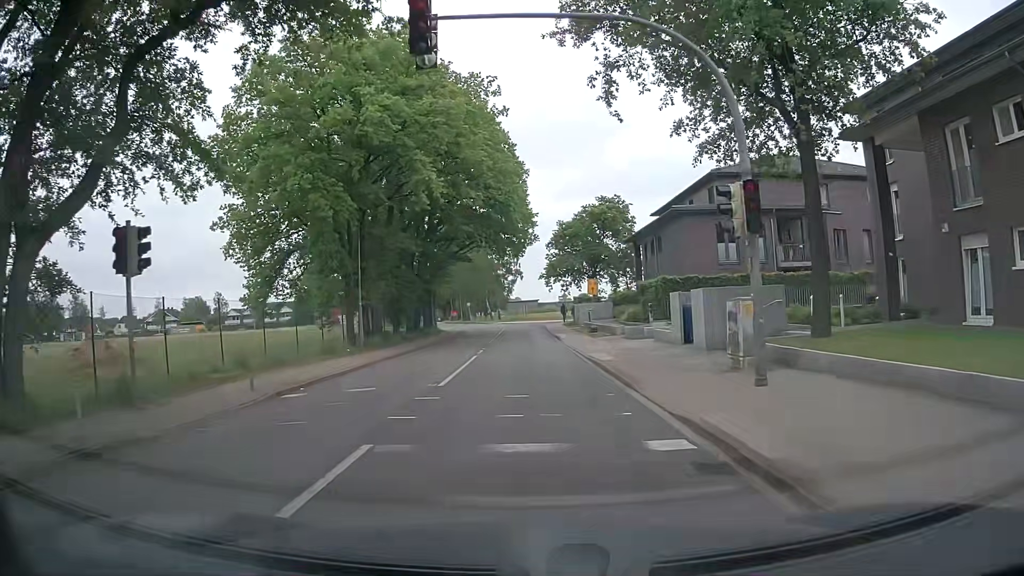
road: unclassified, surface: asphalt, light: Day
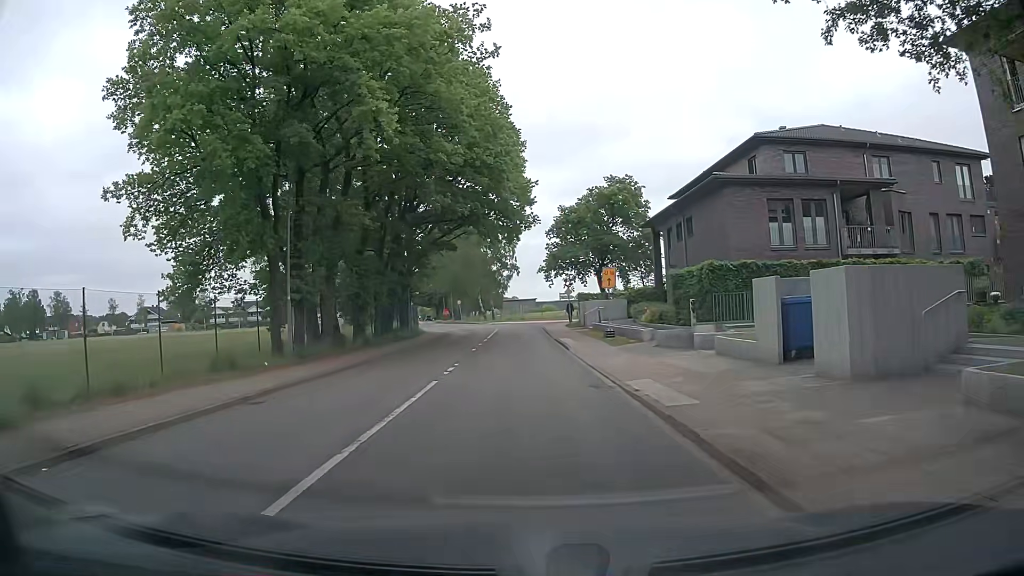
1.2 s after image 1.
(0.0, +9.3) m; 0°
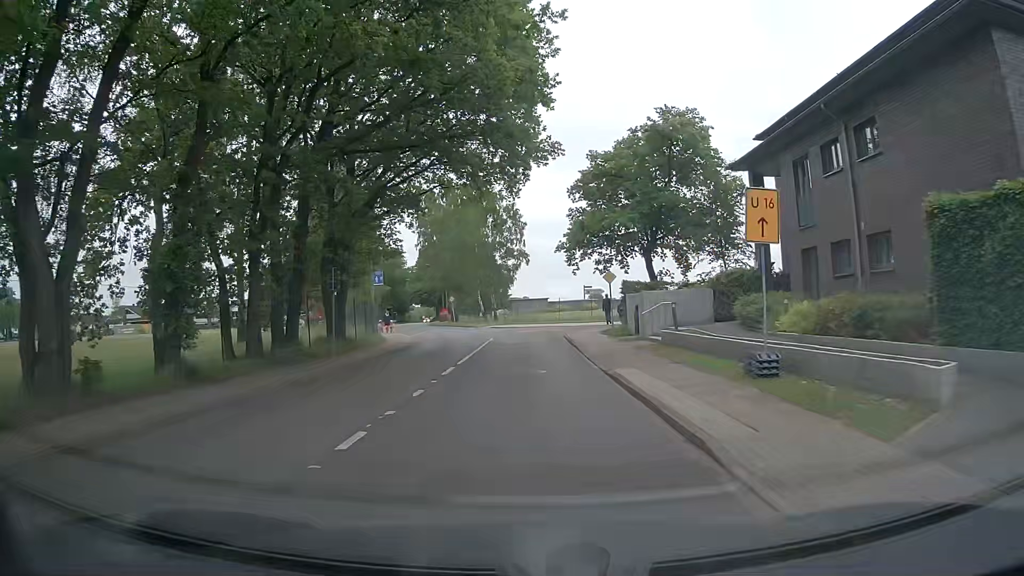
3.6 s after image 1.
(+0.1, +19.2) m; 0°
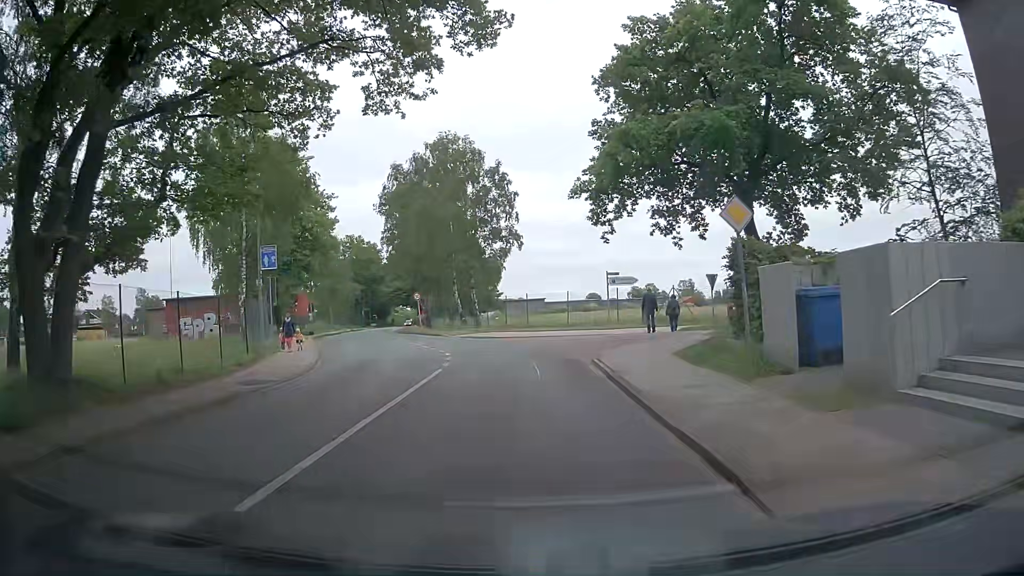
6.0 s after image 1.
(+0.1, +18.1) m; 0°
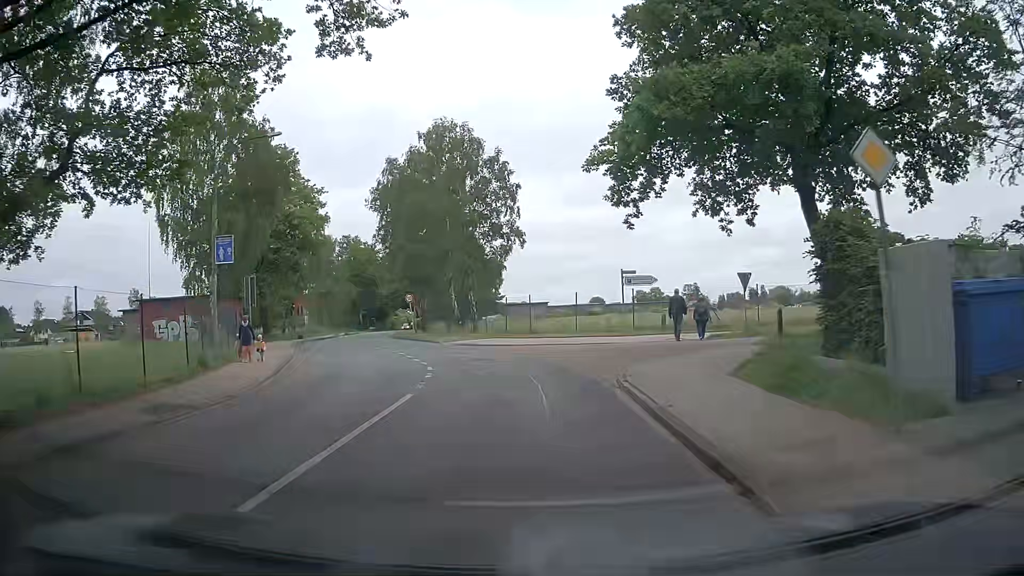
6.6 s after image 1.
(0.0, +4.4) m; +2°
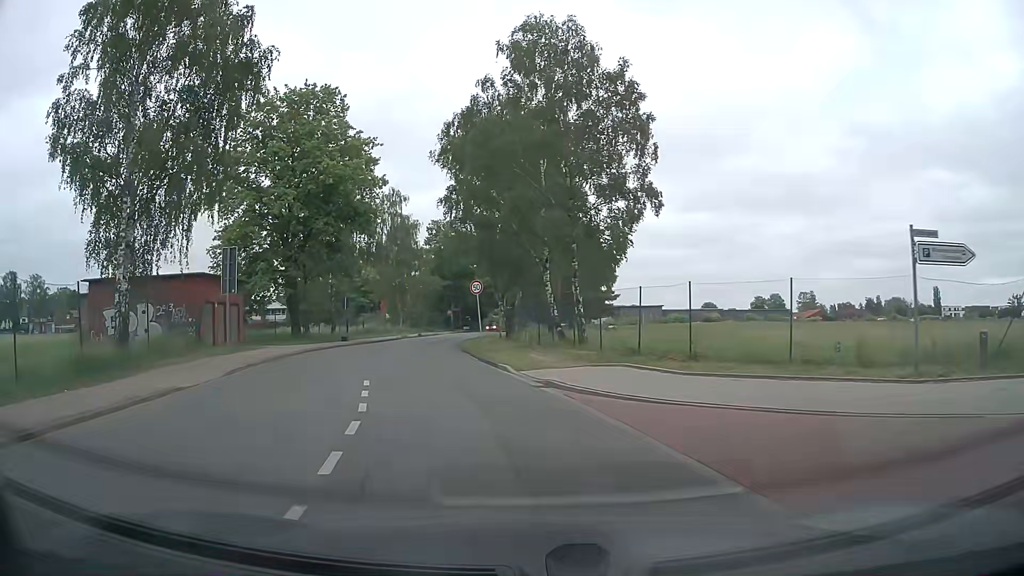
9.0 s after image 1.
(-1.4, +17.0) m; -10°
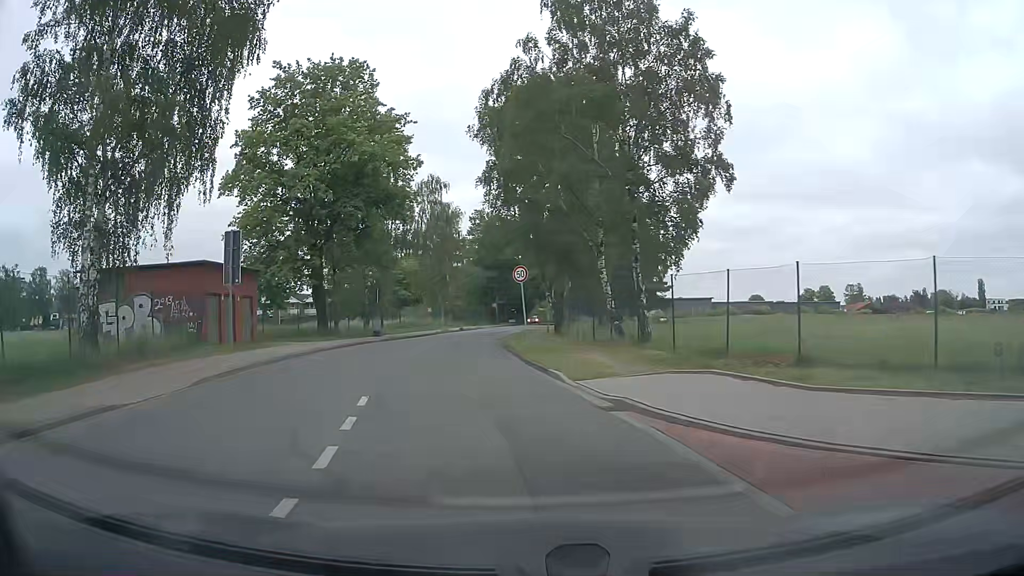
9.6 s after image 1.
(-0.2, +4.3) m; -4°
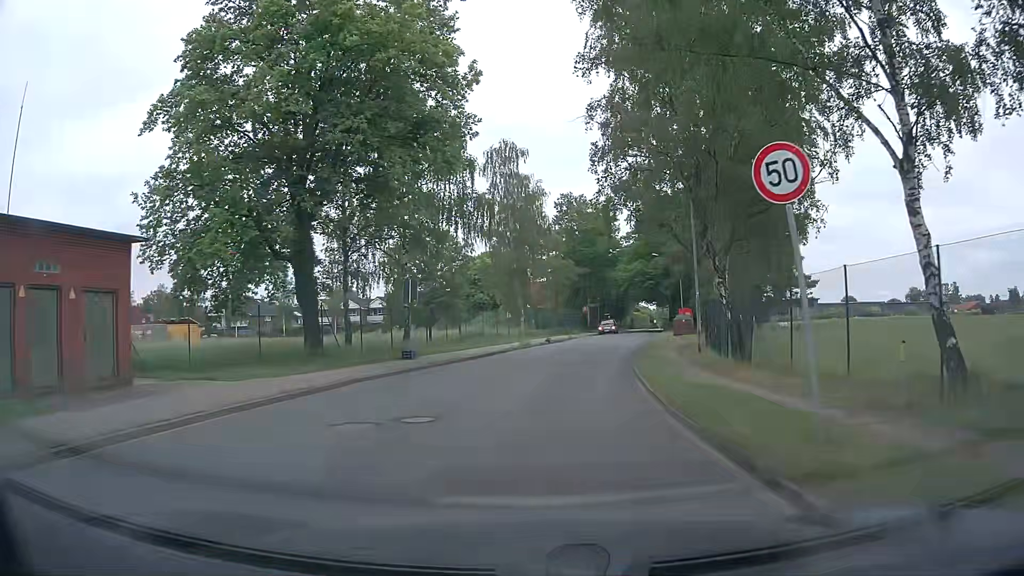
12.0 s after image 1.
(-1.9, +17.9) m; -7°
(0, +10) (+1, +20) (+3, +30) (+5, +40) (+7, +49) (+9, +59) (+11, +69) (+13, +79) (+15, +89) (+18, +98) m
